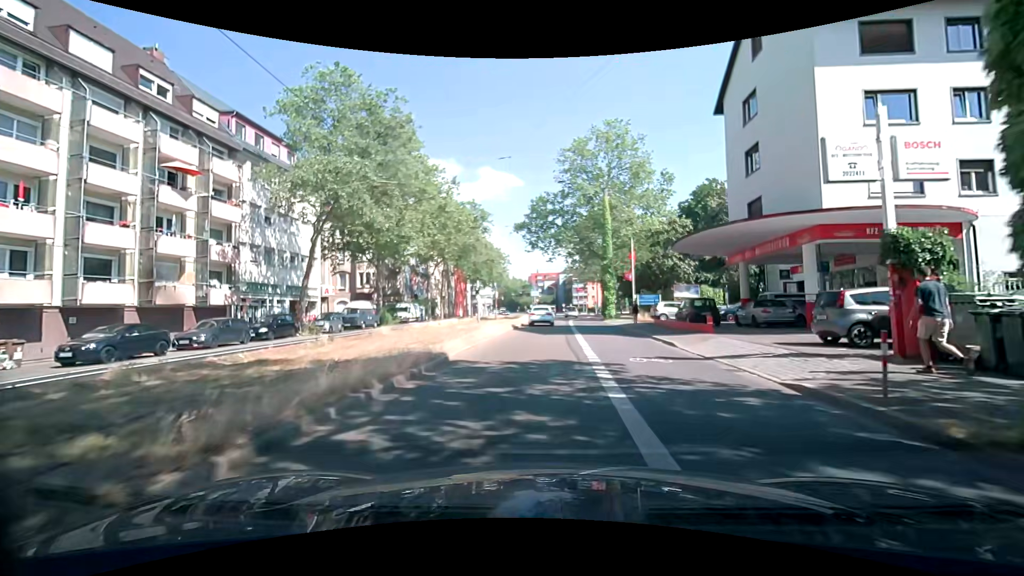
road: secondary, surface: asphalt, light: Day
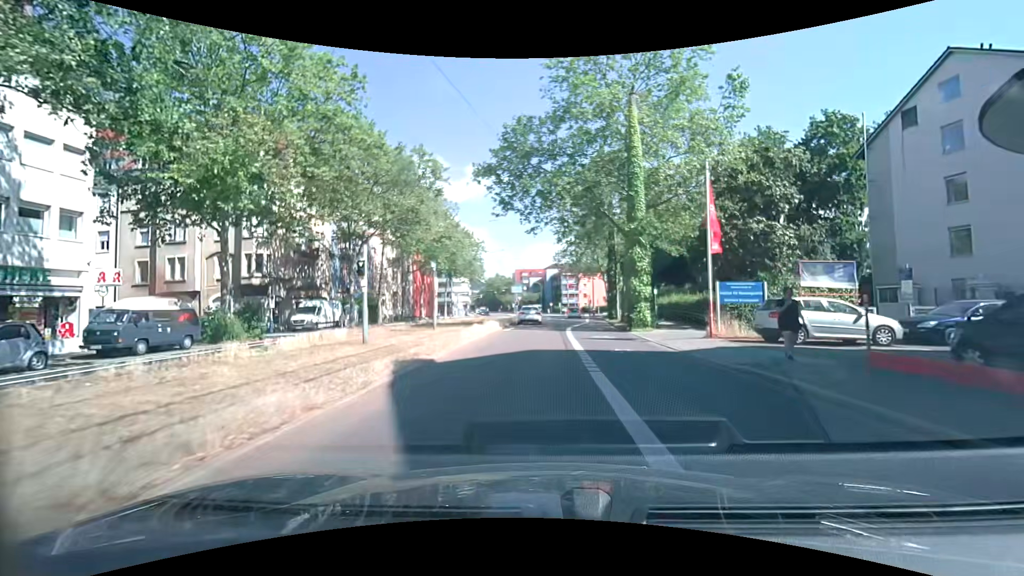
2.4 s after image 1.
(+0.4, +21.5) m; 0°
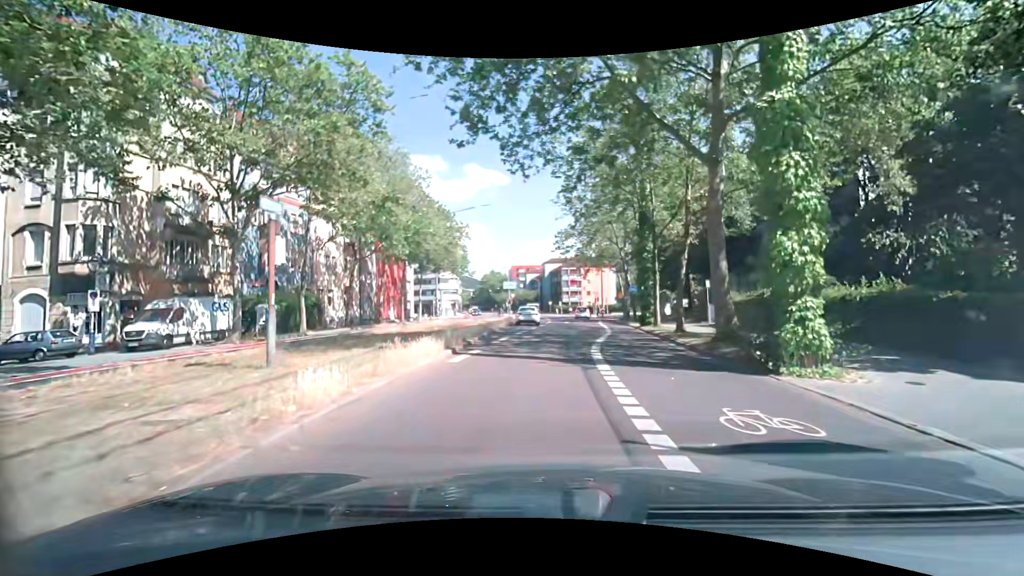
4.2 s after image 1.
(+0.3, +16.0) m; +1°
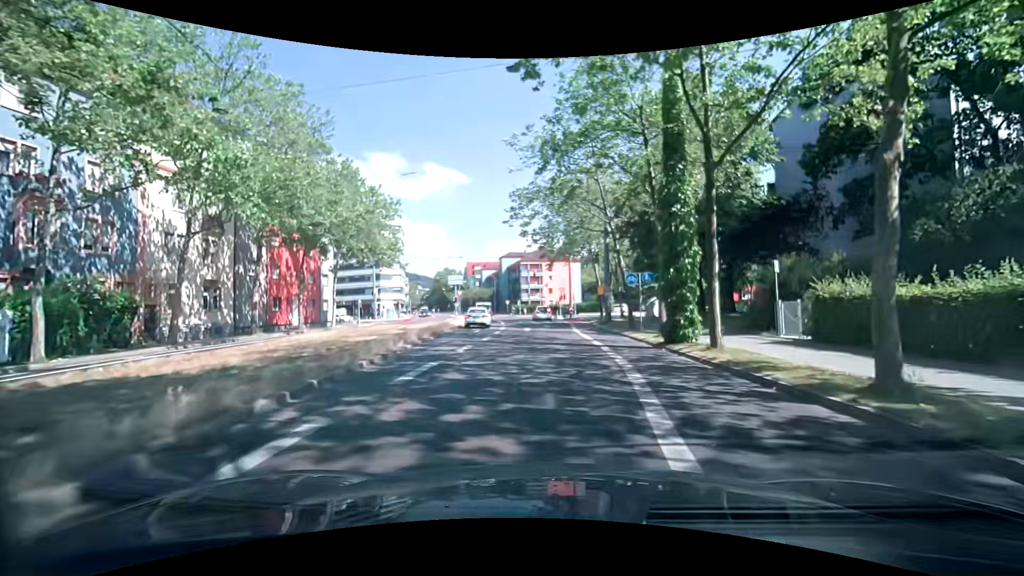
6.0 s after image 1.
(+0.5, +15.3) m; +6°
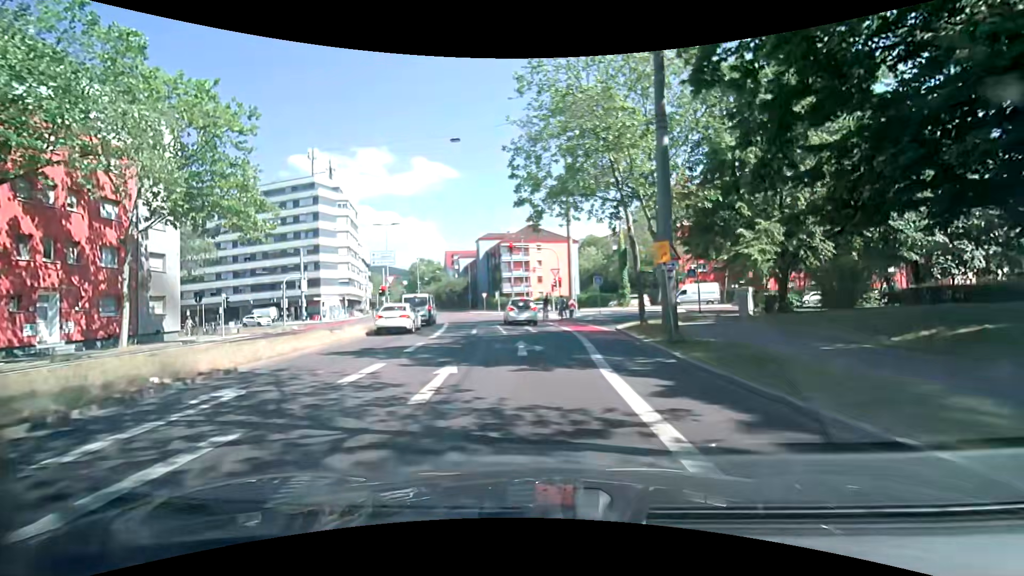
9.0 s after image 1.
(+0.1, +24.0) m; -1°
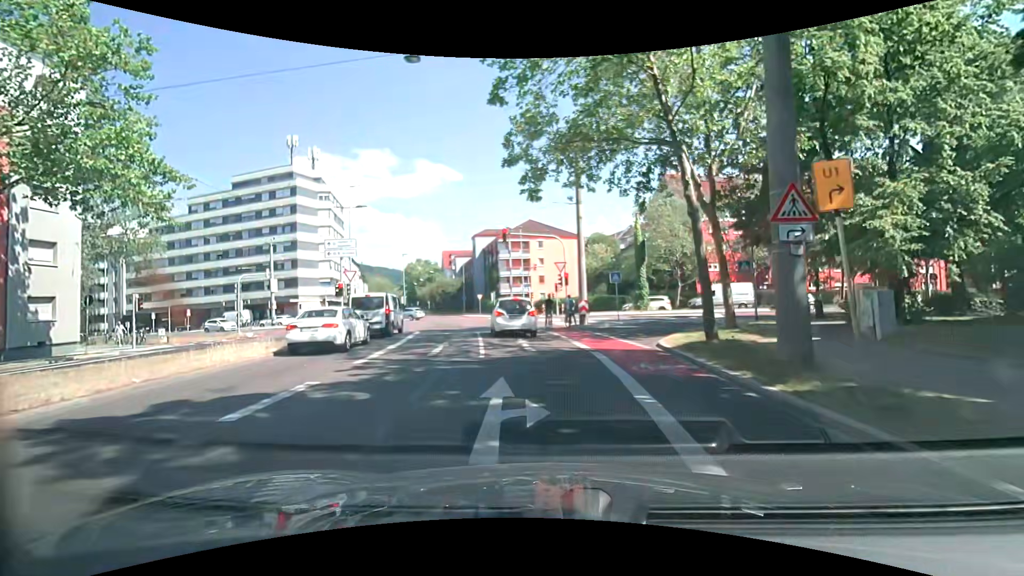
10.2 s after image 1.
(0.0, +8.4) m; 0°
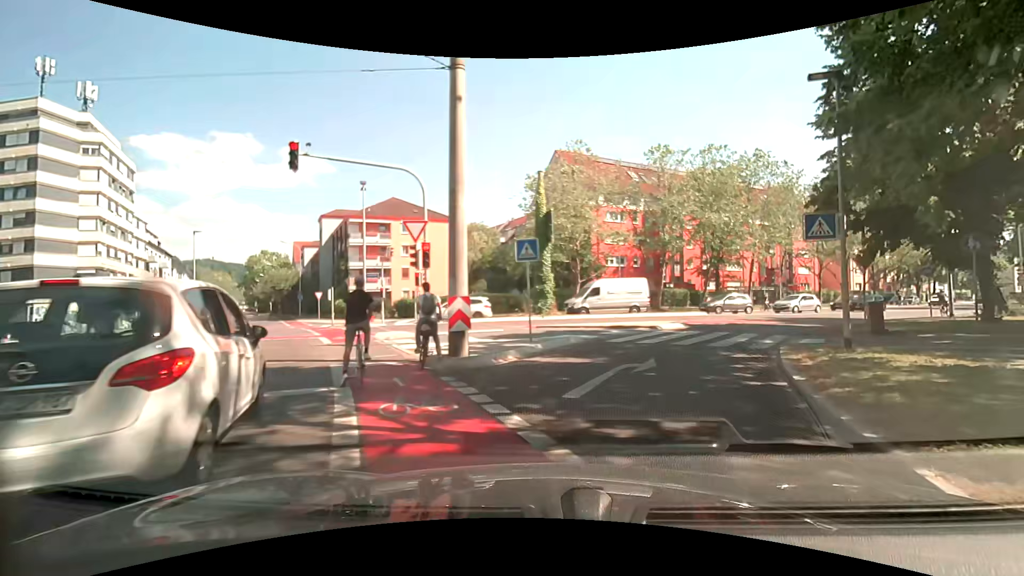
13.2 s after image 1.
(+0.9, +15.7) m; +17°
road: secondary_link
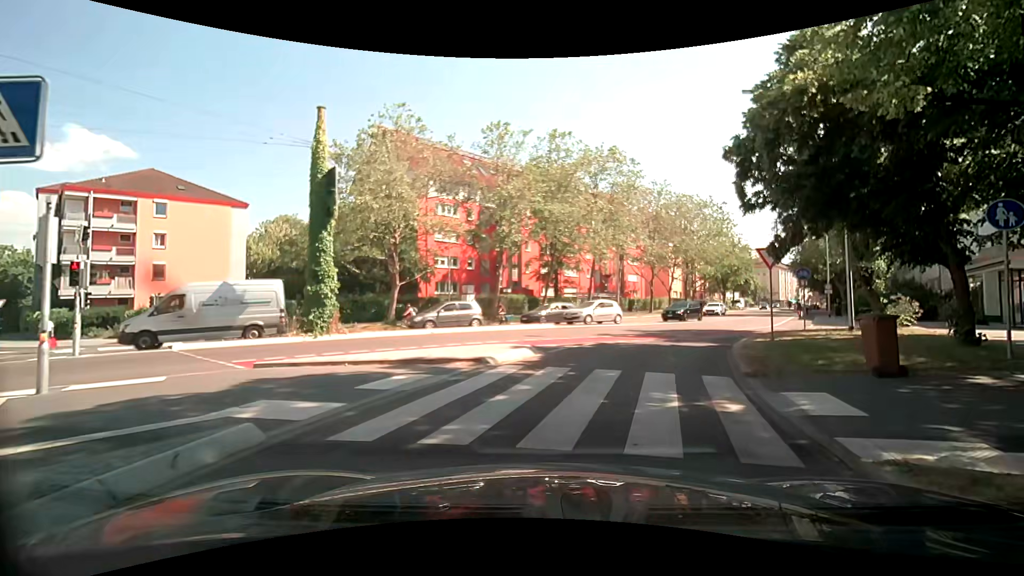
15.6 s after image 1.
(+1.5, +10.2) m; +18°
(+1, +10) (+4, +20) (+8, +29) (+12, +38) (+17, +46) (+21, +55) (+25, +64) (+30, +74) (+34, +83) (+38, +92) m
